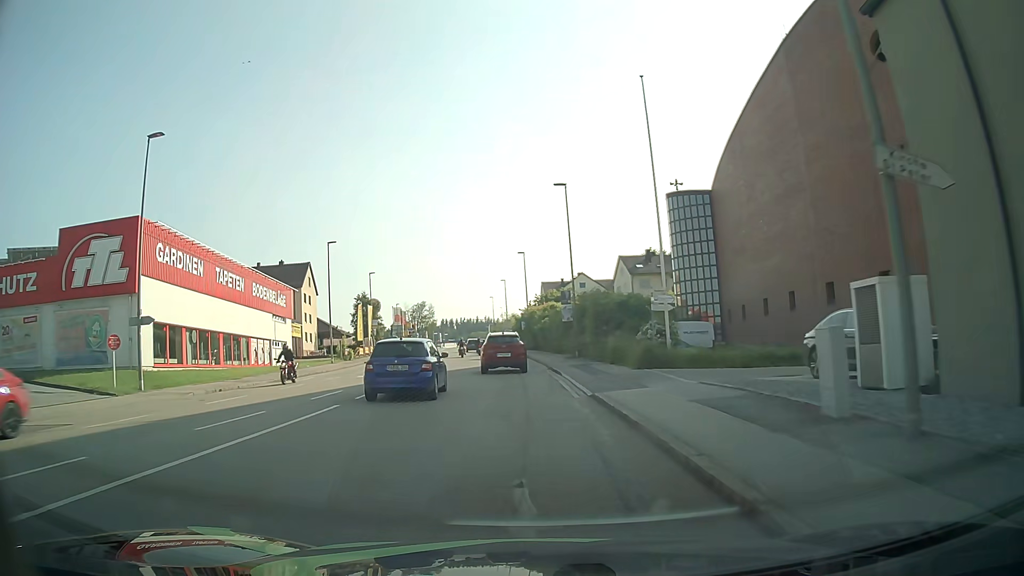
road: tertiary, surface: asphalt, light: Day
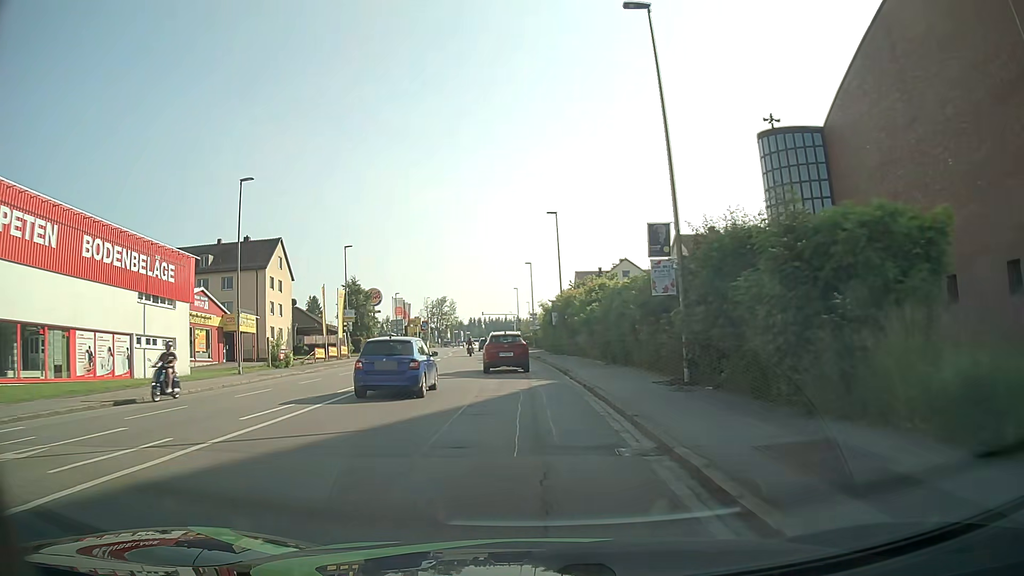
(-0.5, +23.0) m; -3°
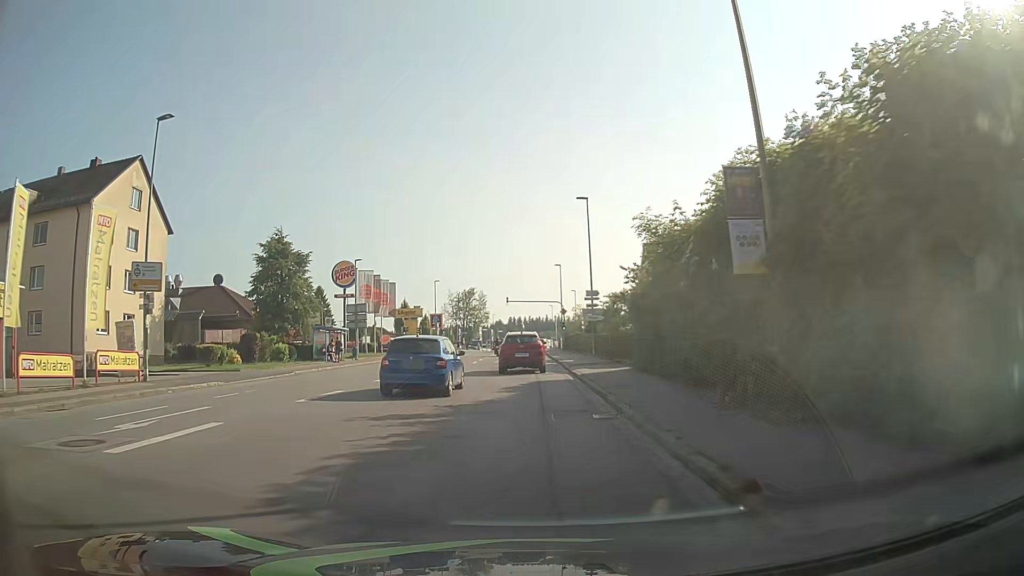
(-1.2, +38.5) m; -3°
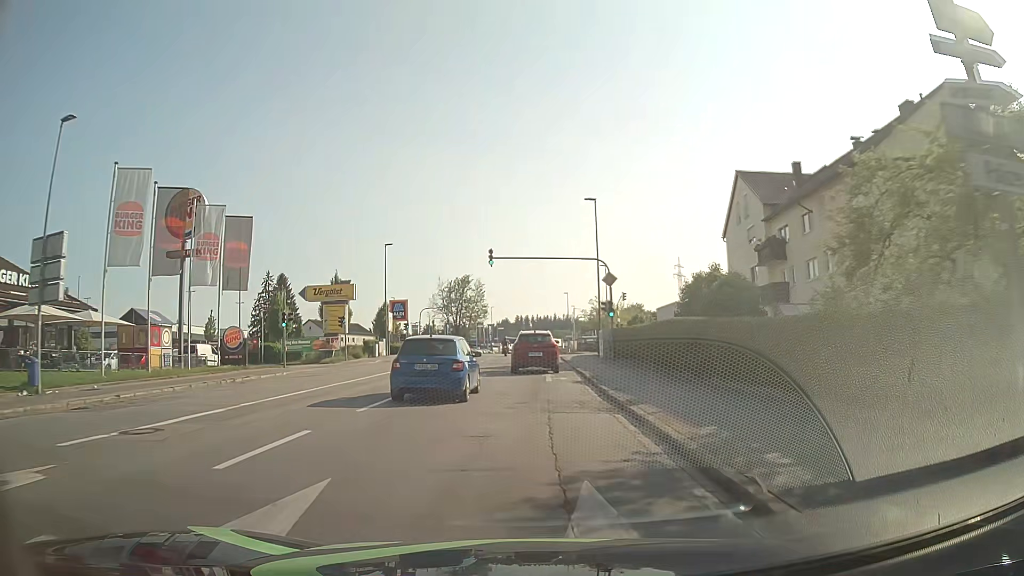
(-0.4, +38.4) m; -1°
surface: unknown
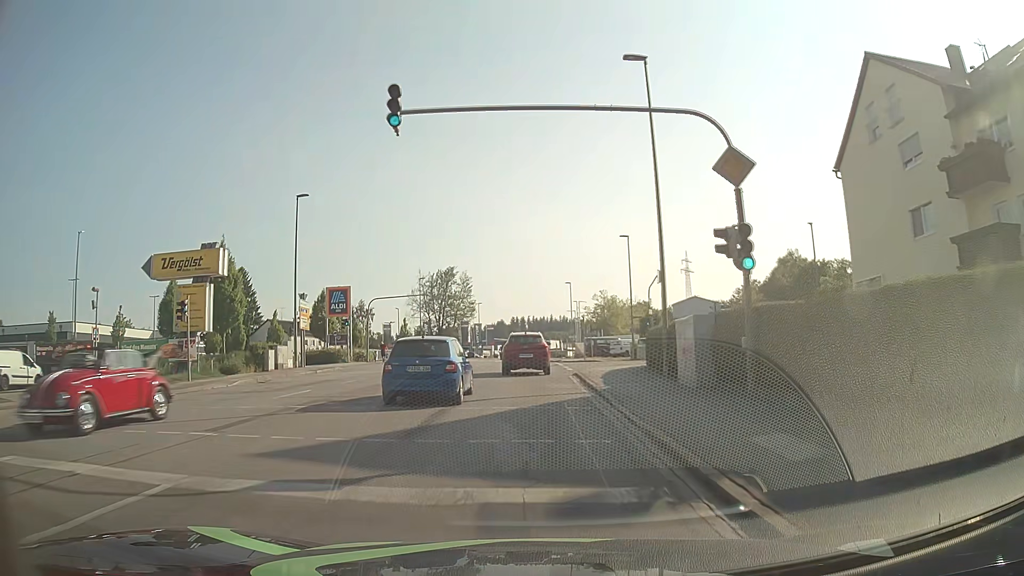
(0.0, +23.0) m; 0°
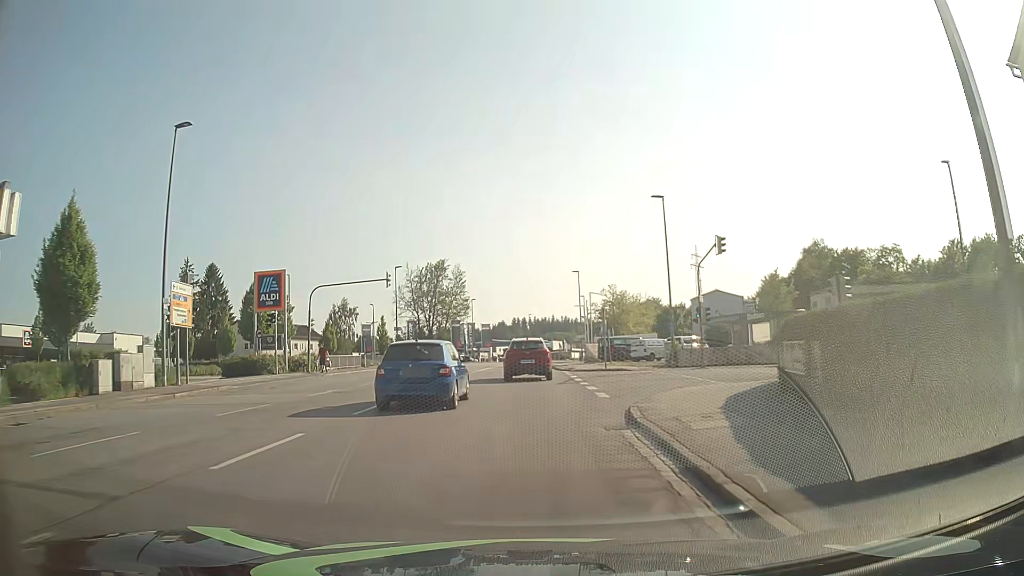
(0.0, +15.4) m; 0°
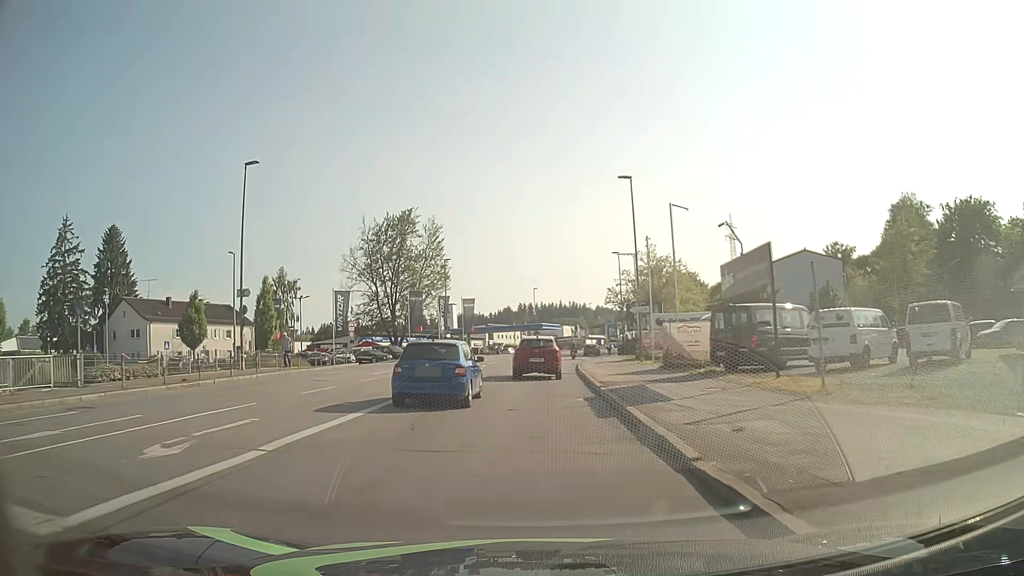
(-0.5, +38.9) m; -1°
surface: asphalt
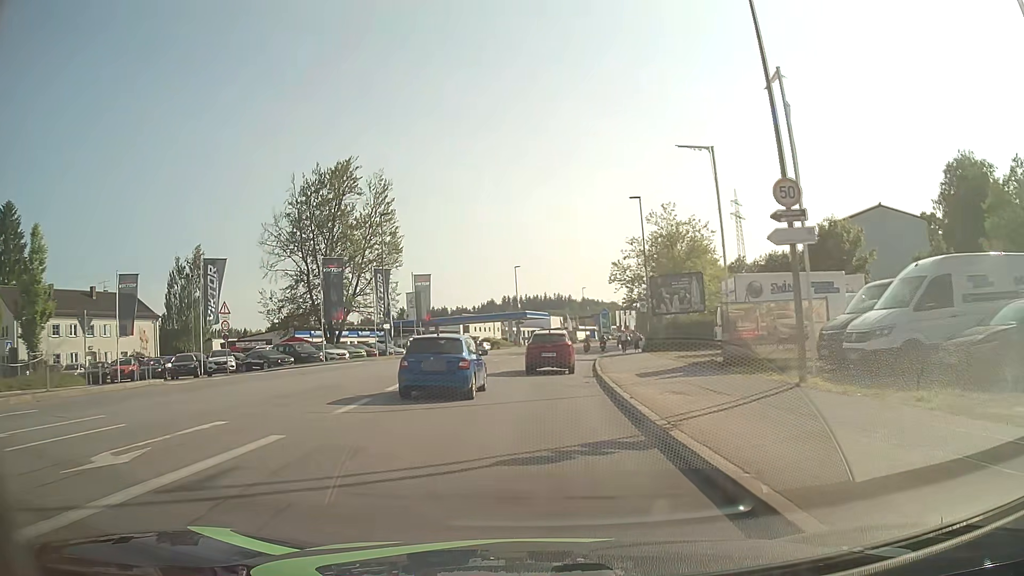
(+0.2, +23.4) m; +2°
(0, +10) (0, +20) (+1, +30) (+2, +40) (+3, +50) (+4, +60) (+6, +70) (+8, +79) (+11, +89) (+14, +99) m
